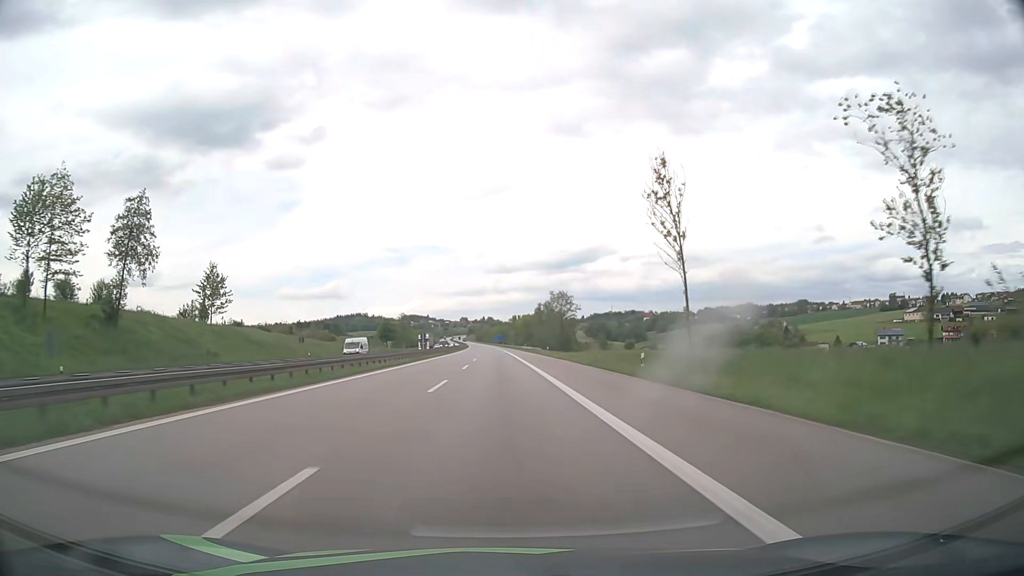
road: motorway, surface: asphalt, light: Day
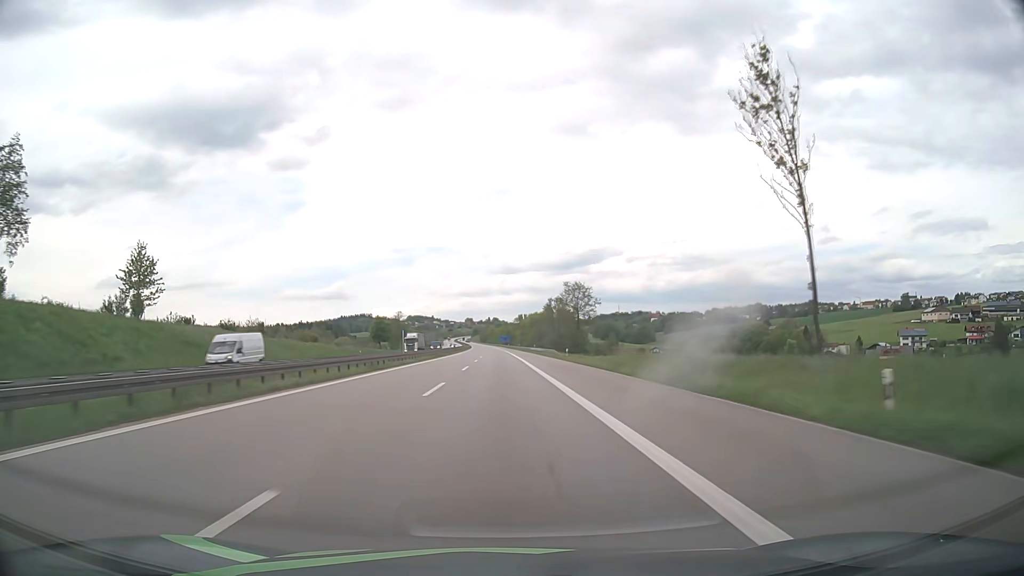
(-0.1, +19.0) m; 0°
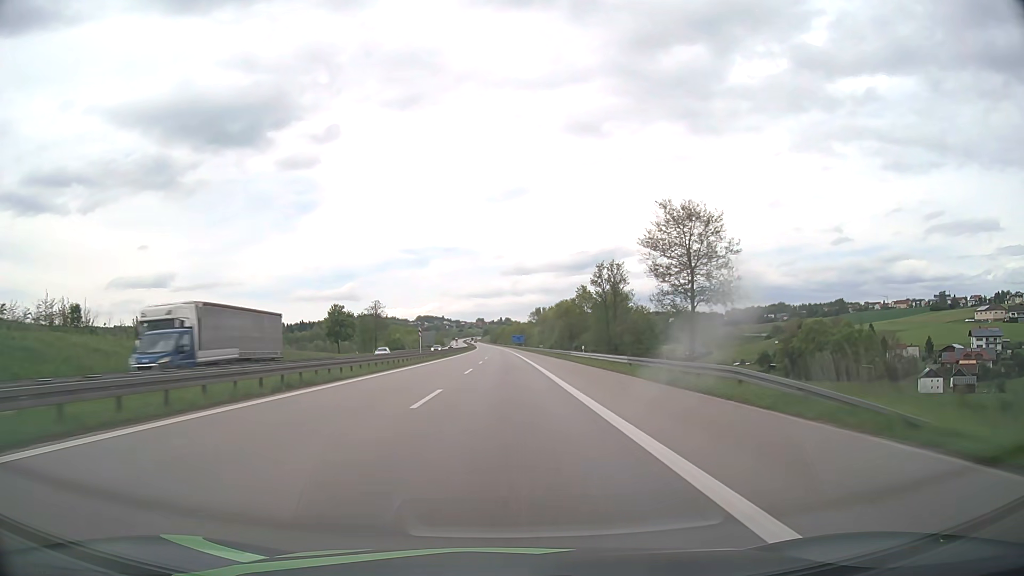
(-0.6, +57.0) m; -1°
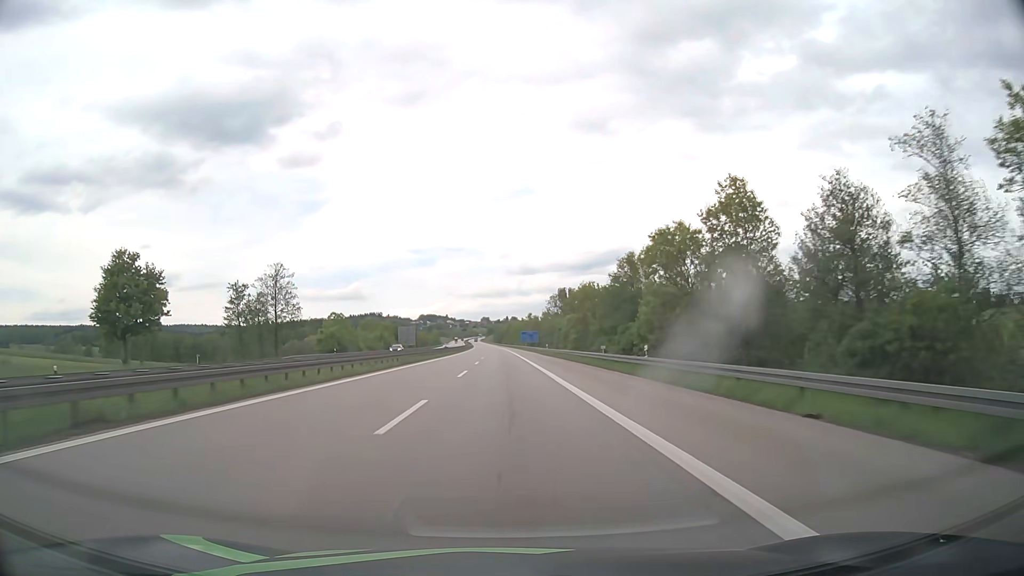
(-0.4, +76.0) m; -1°
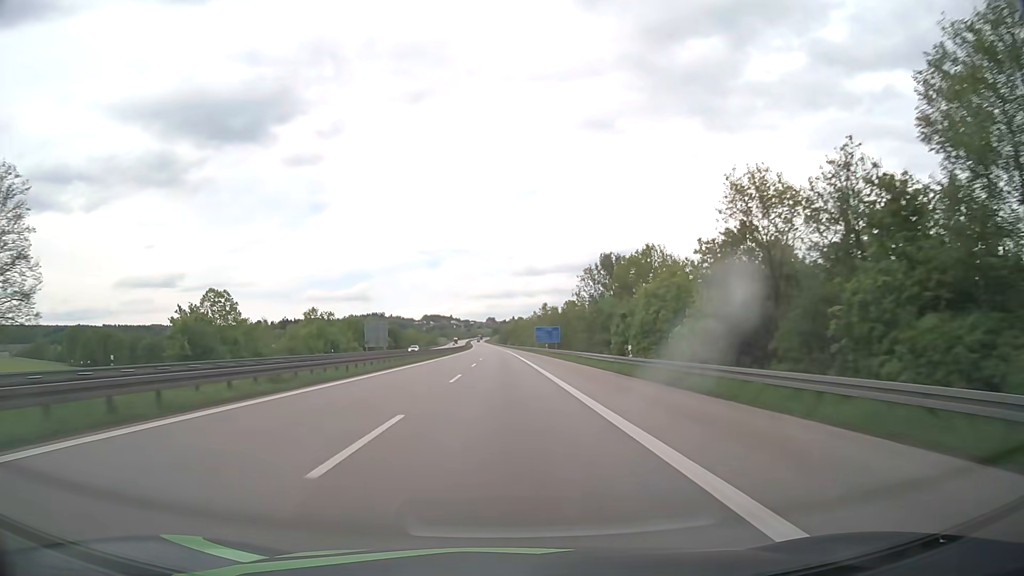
(-0.3, +57.0) m; 0°
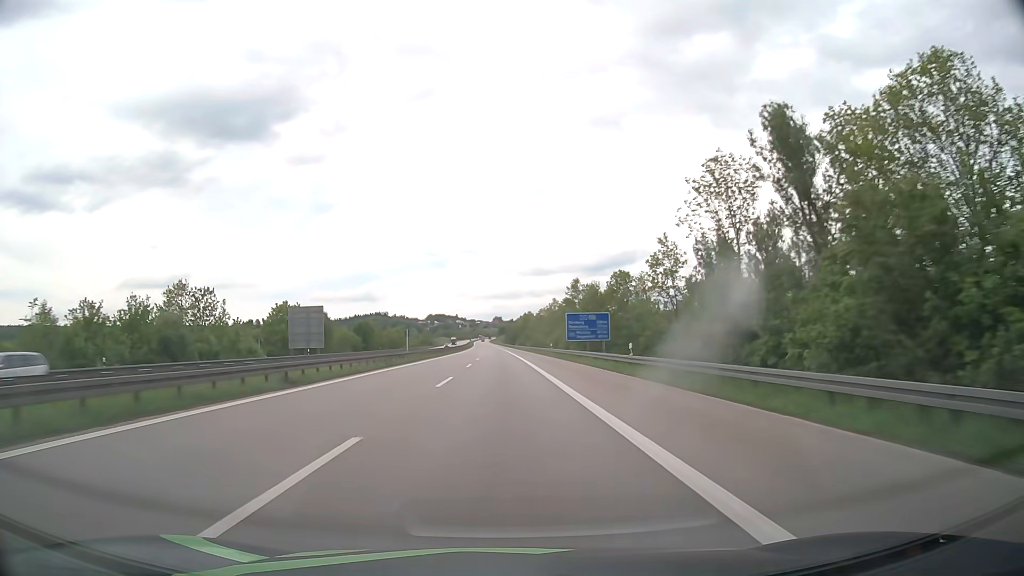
(-0.3, +57.0) m; -1°
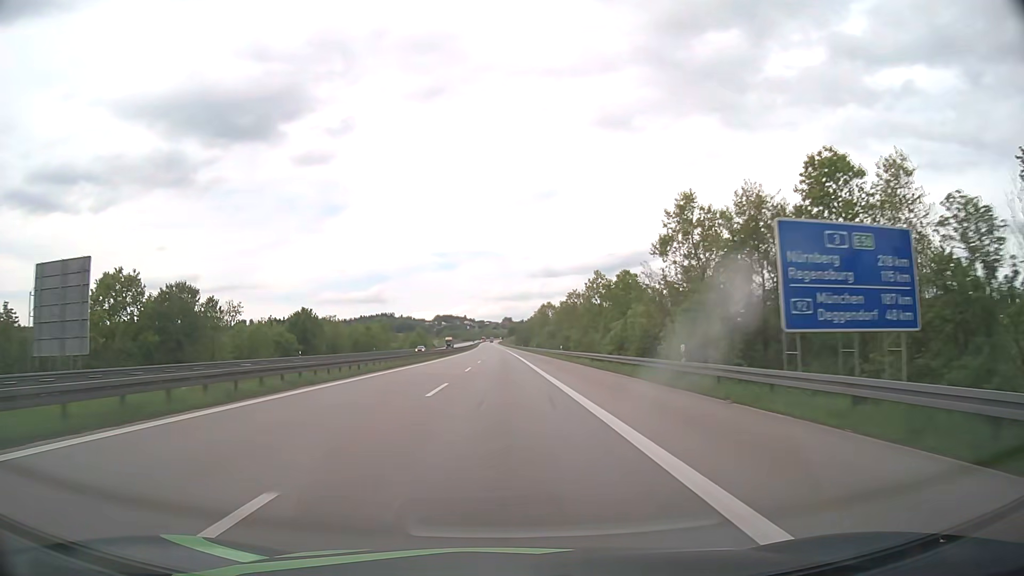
(-0.5, +57.0) m; -1°
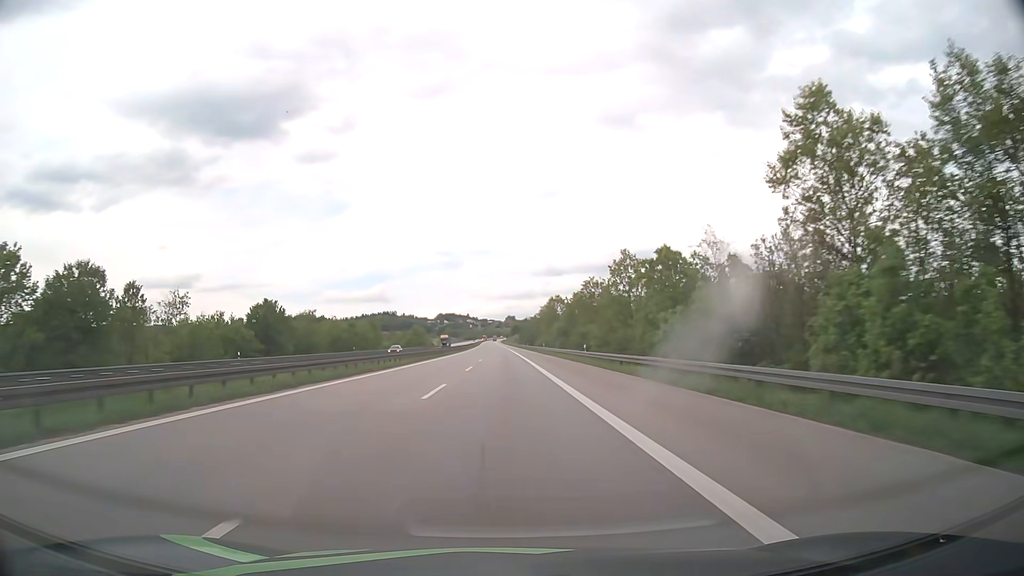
(0.0, +19.0) m; 0°
(0, +10) (0, +20) (0, +30) (0, +40) (0, +50) (0, +60) (0, +70) (-1, +80) (-1, +90) (-1, +100) m
